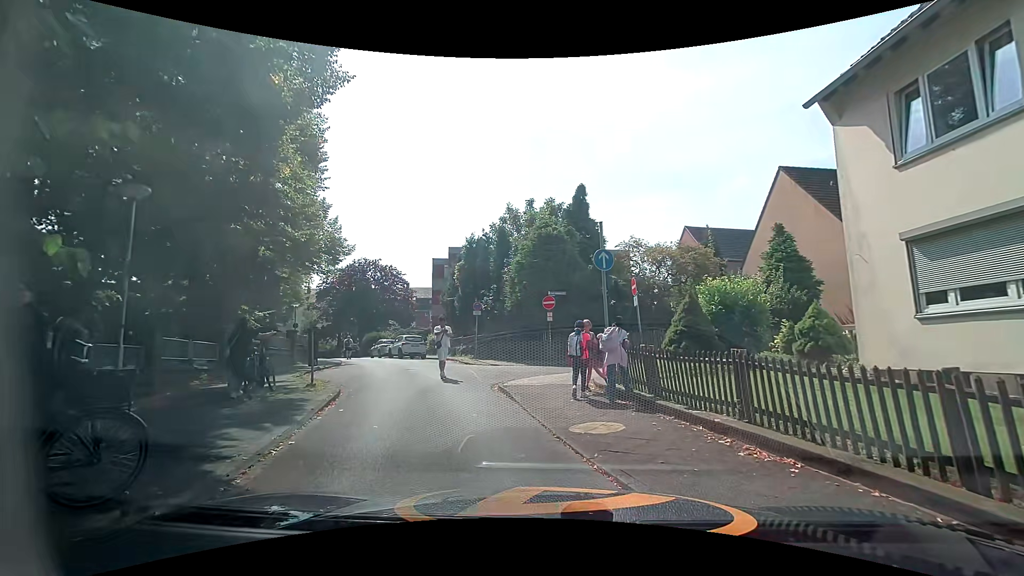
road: residential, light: Day
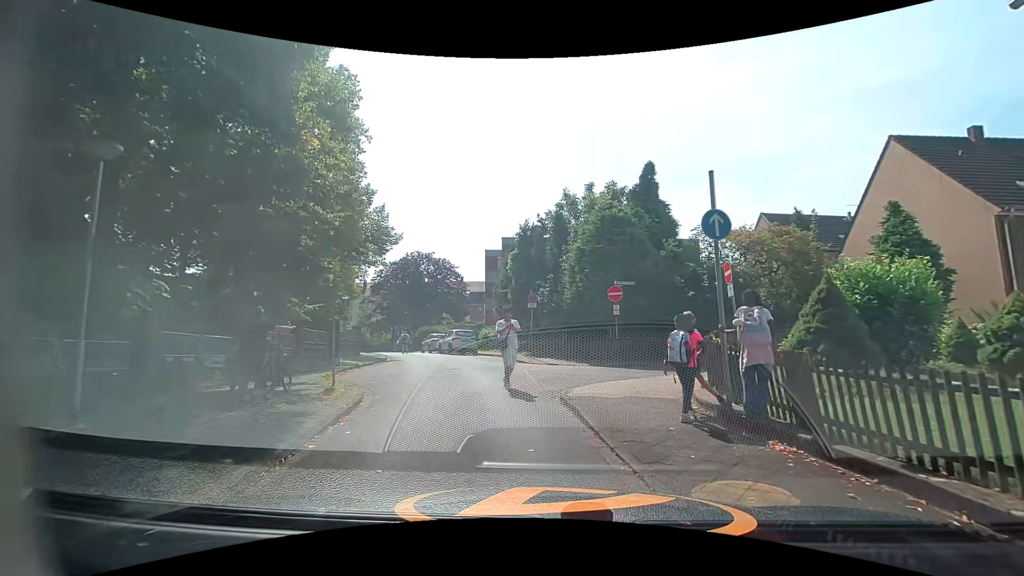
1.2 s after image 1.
(-0.1, +2.7) m; -4°
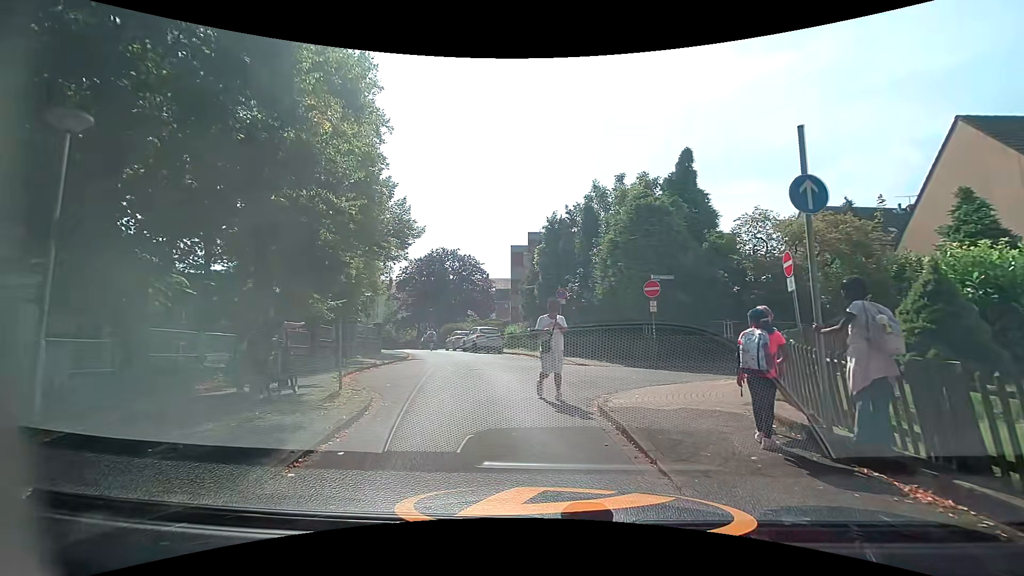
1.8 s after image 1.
(0.0, +1.3) m; -4°
